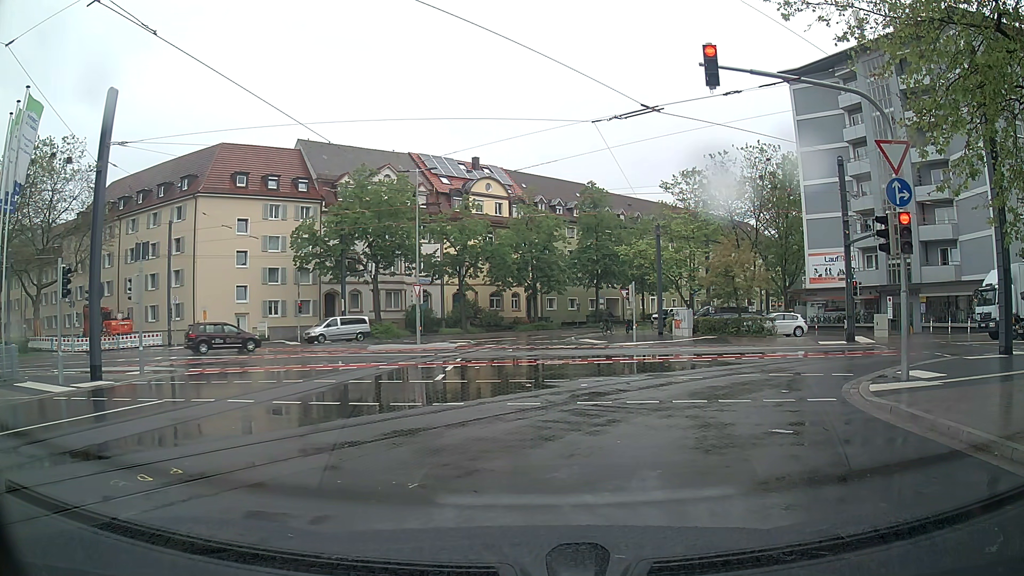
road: residential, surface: asphalt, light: Day
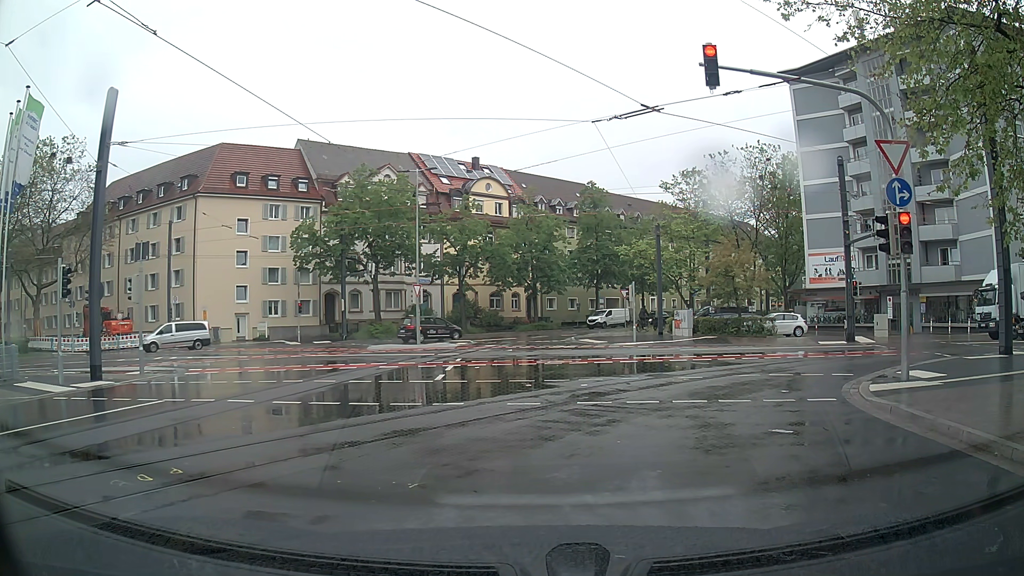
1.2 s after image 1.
(0.0, 0.0) m; 0°
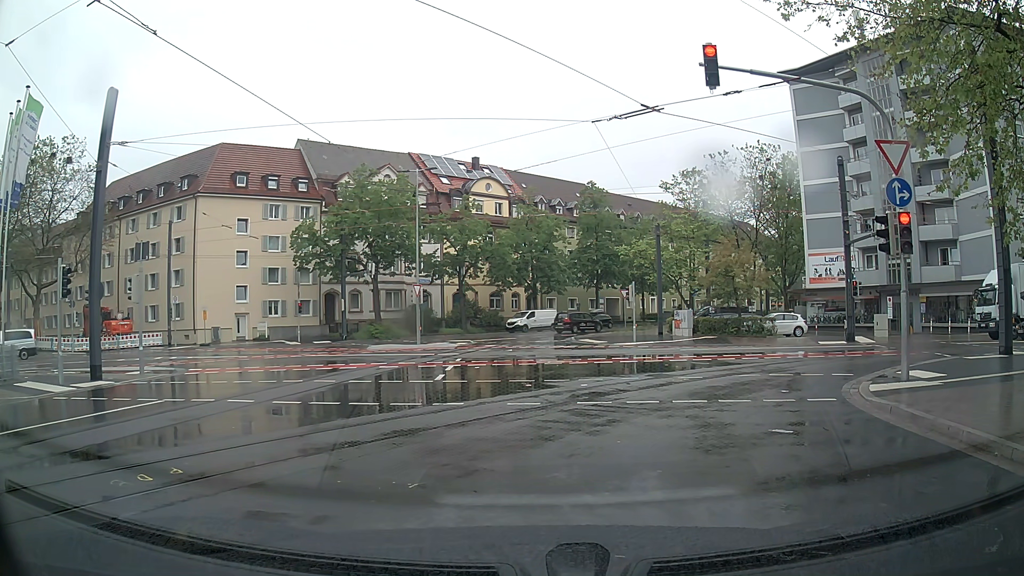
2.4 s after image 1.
(0.0, 0.0) m; 0°
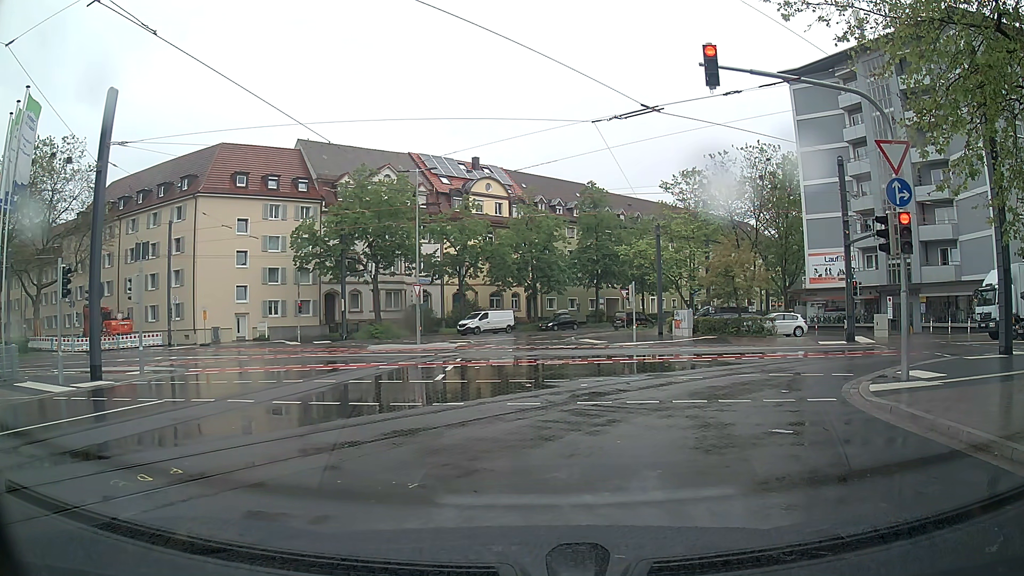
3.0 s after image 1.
(0.0, 0.0) m; 0°
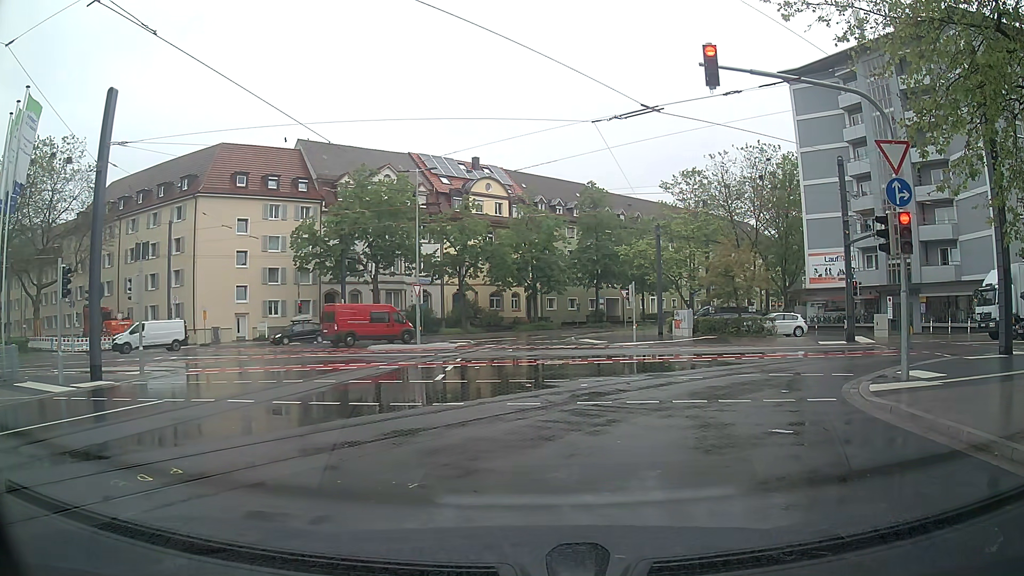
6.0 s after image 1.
(0.0, 0.0) m; 0°
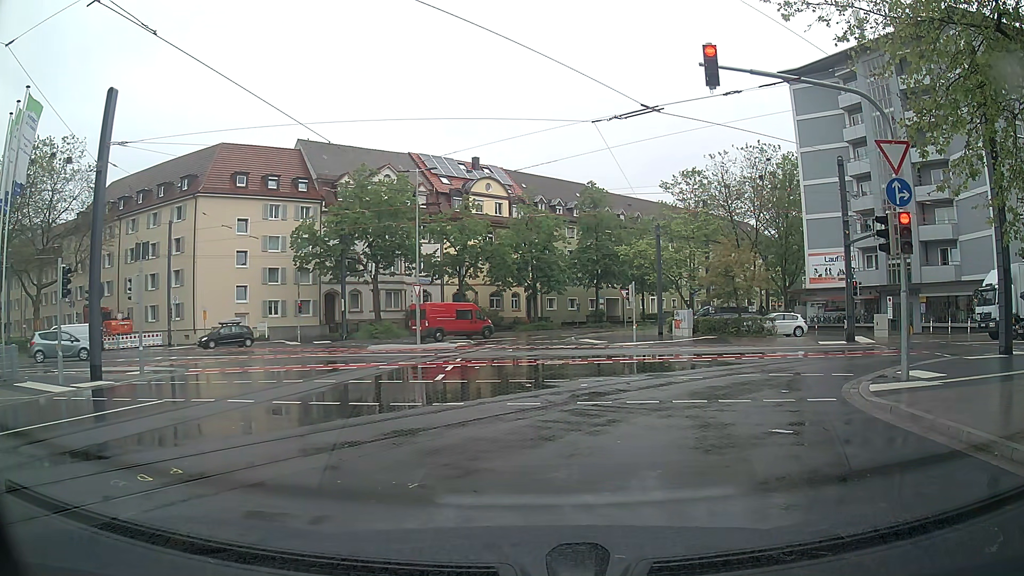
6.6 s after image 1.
(0.0, 0.0) m; 0°
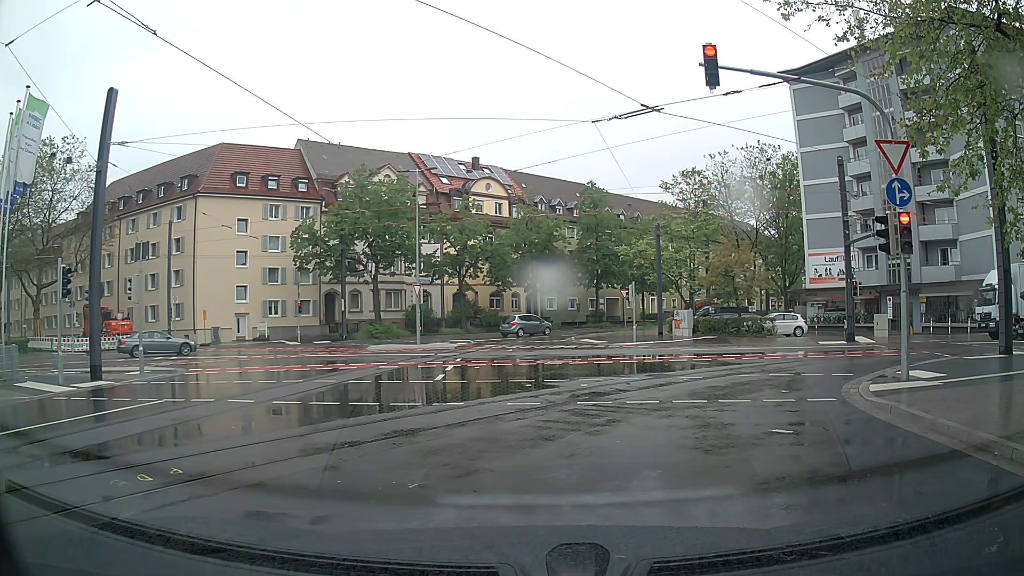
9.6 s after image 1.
(0.0, 0.0) m; 0°
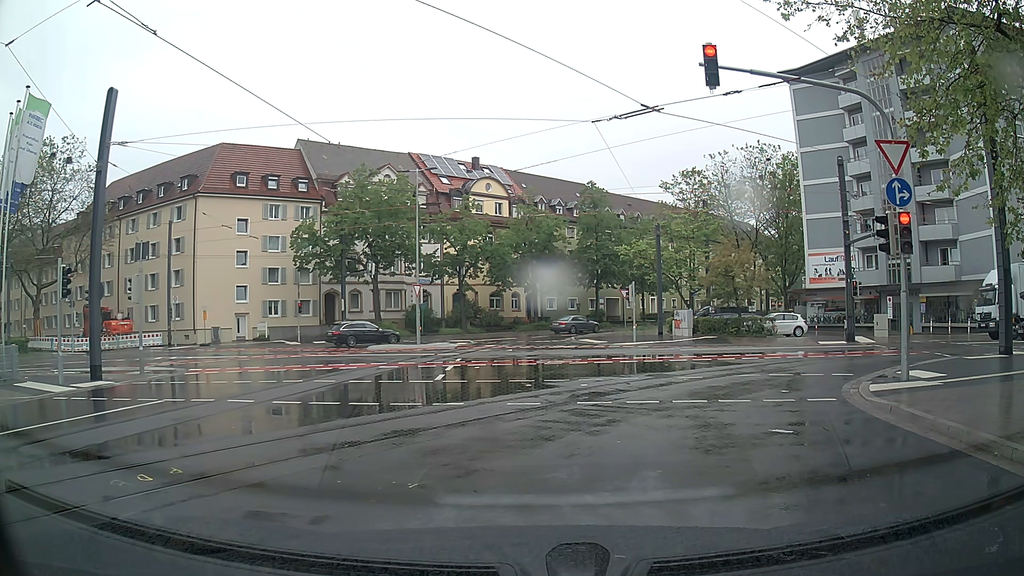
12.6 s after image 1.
(0.0, 0.0) m; 0°
